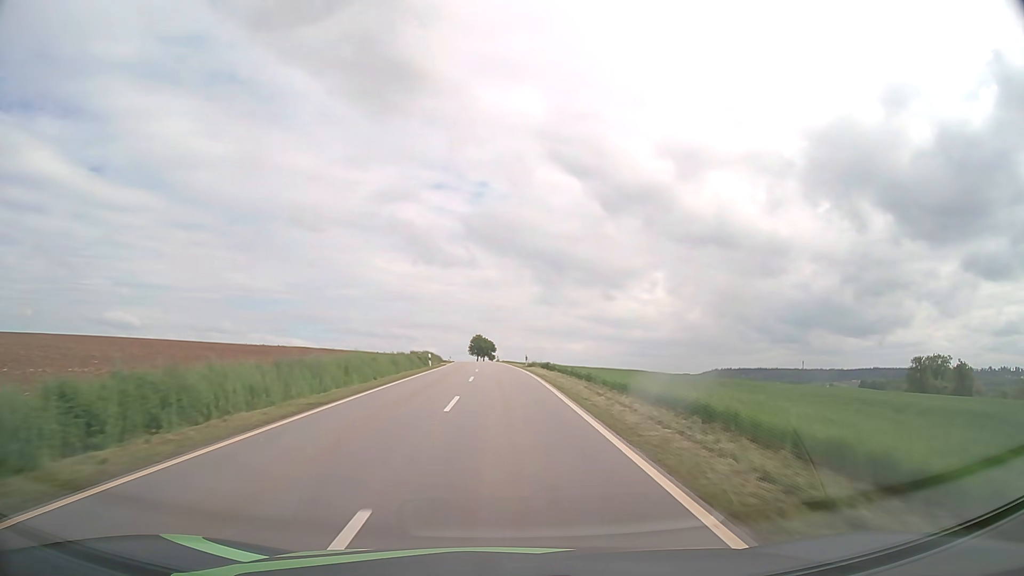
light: Day
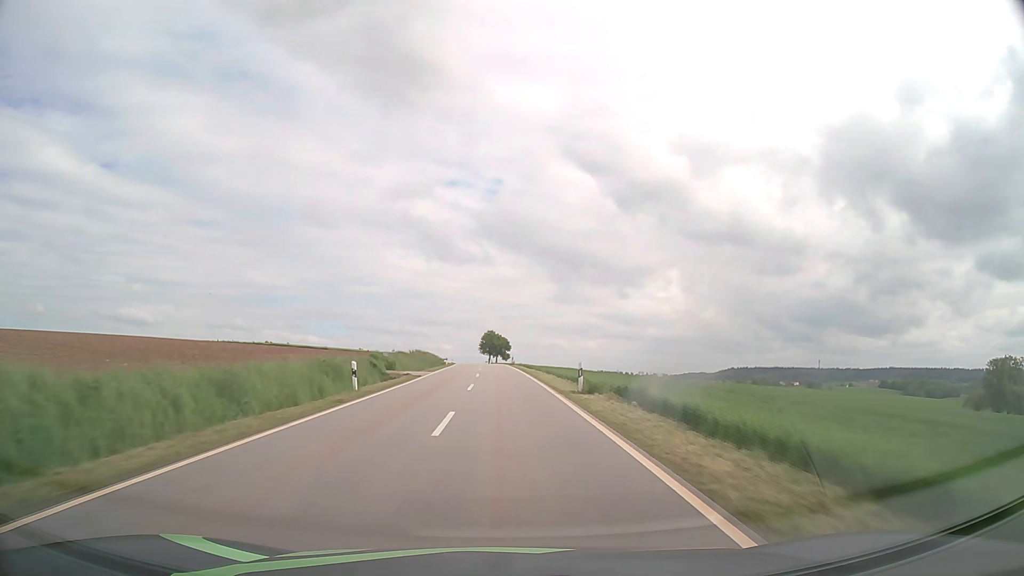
(-0.3, +27.8) m; -1°
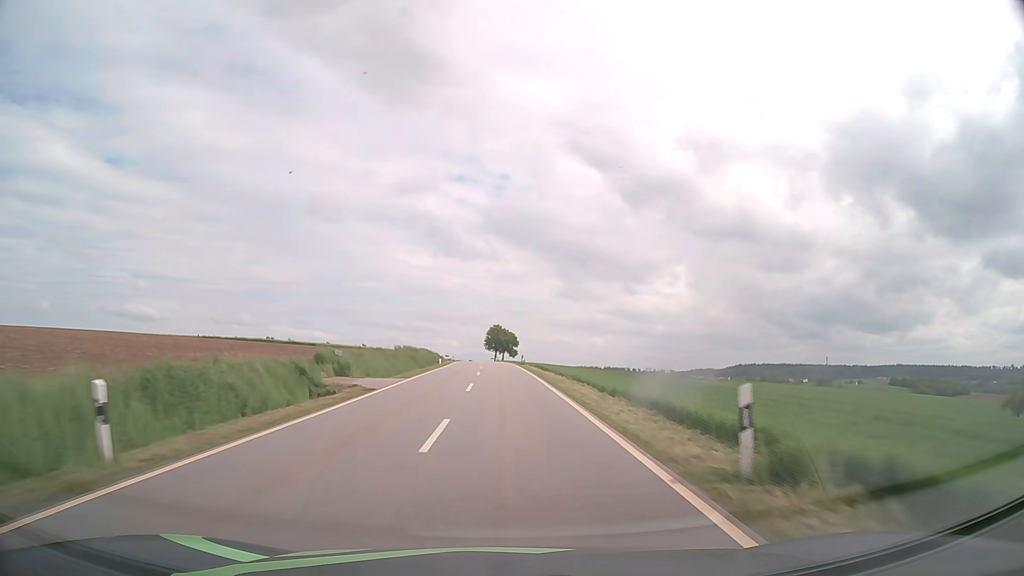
(-0.1, +13.9) m; -1°
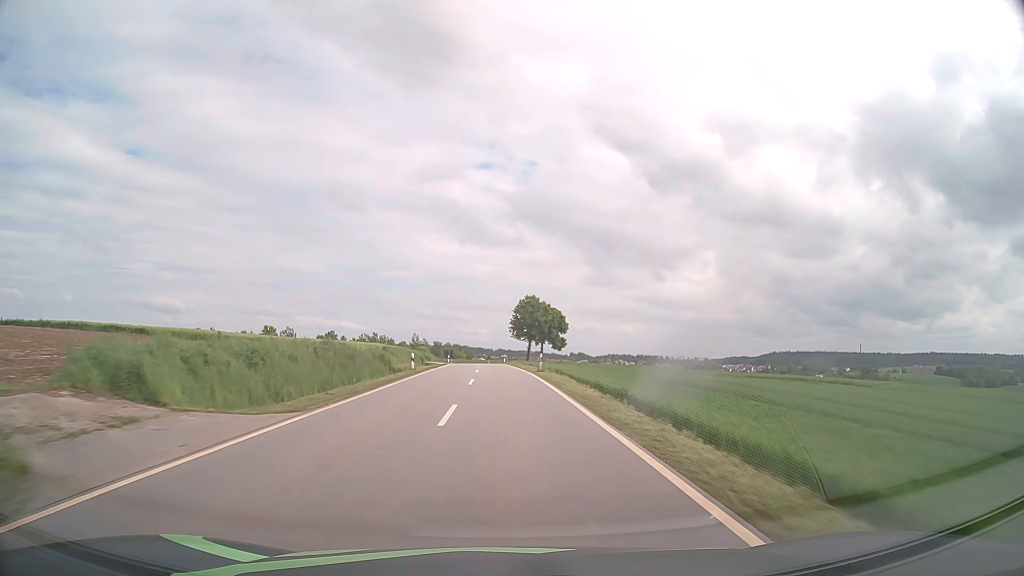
(-1.5, +70.6) m; -2°
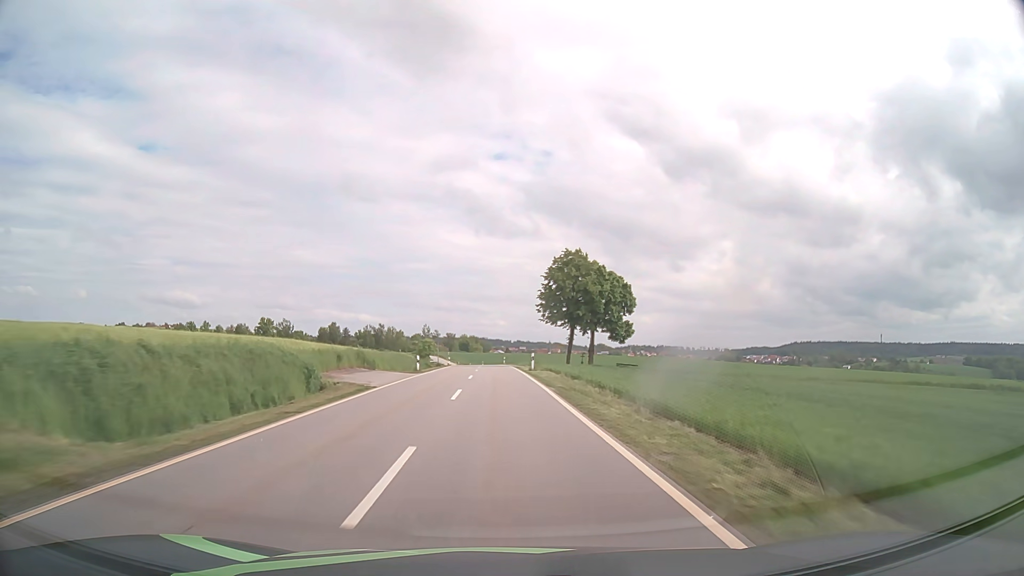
(-0.6, +42.8) m; -2°
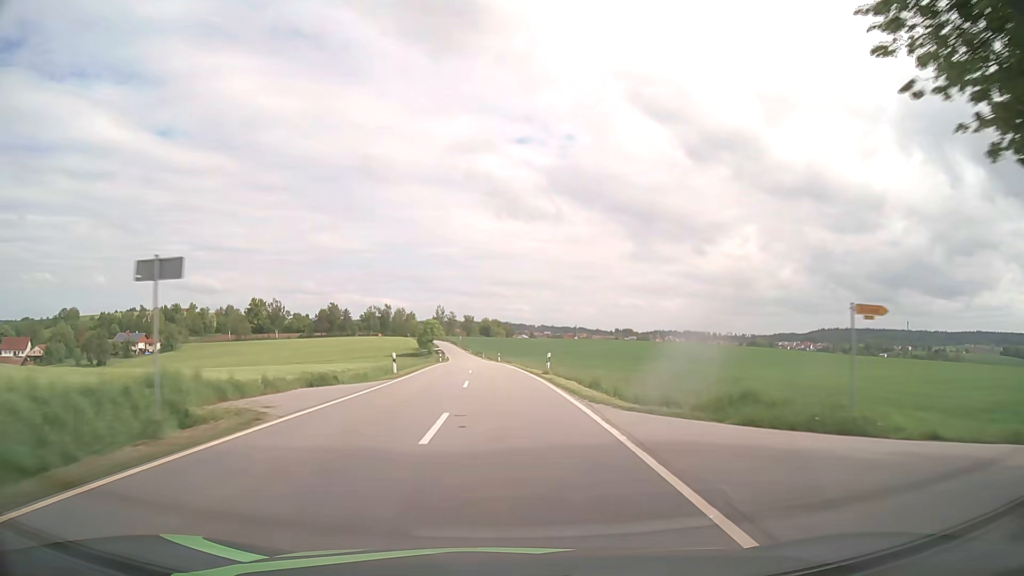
(-1.0, +57.0) m; -2°
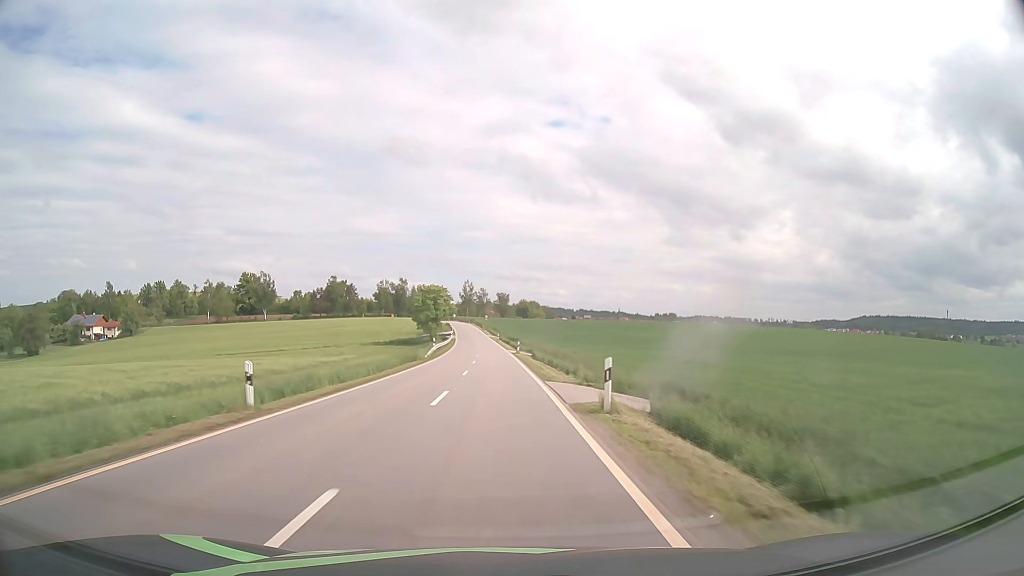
(-1.9, +67.5) m; -3°
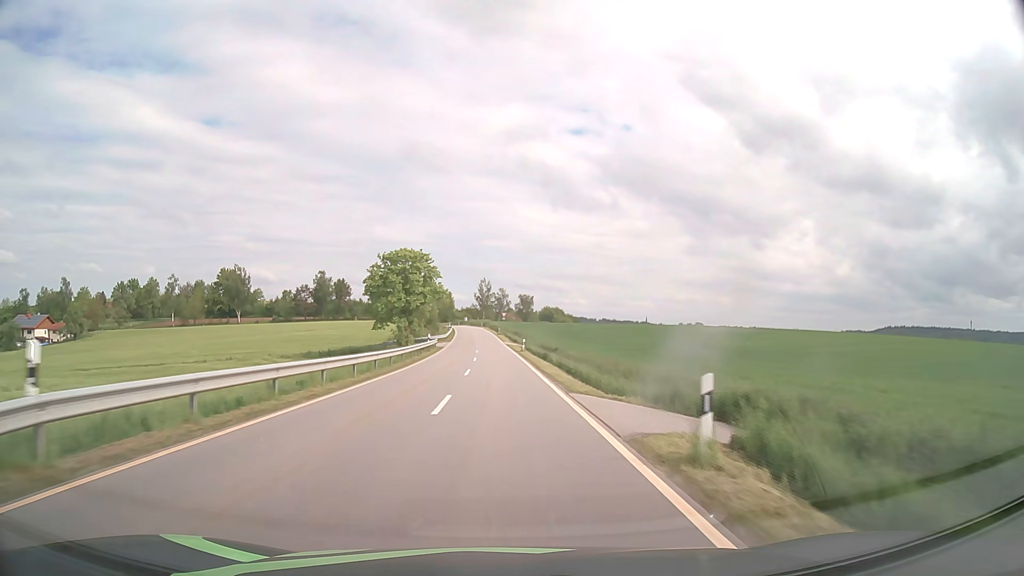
(-0.8, +50.9) m; -2°
(0, +10) (0, +20) (0, +30) (-1, +40) (-1, +50) (-1, +60) (-2, +70) (-2, +80) (-3, +90) (-3, +100) m
